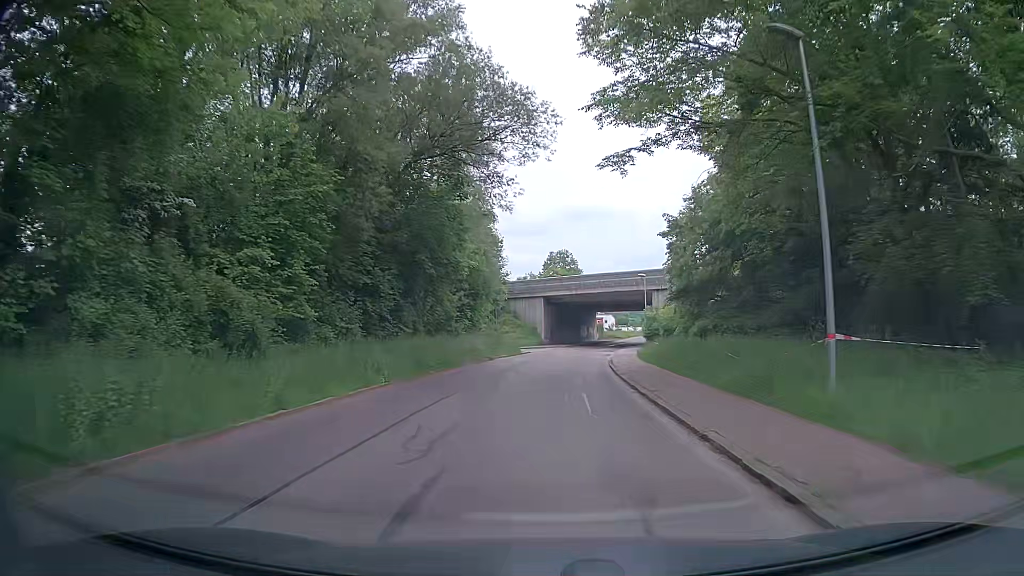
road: tertiary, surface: asphalt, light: Day
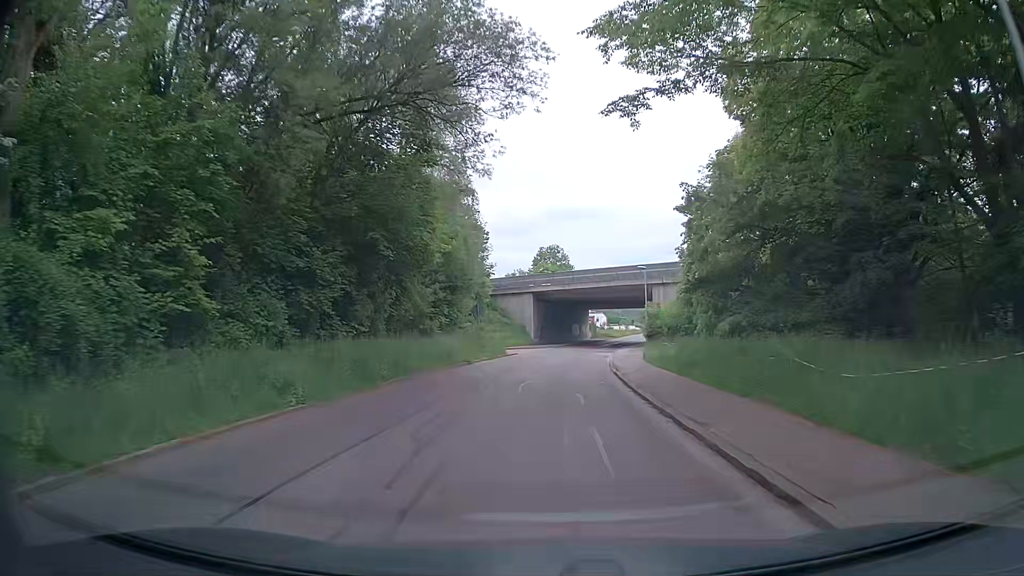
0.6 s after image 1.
(0.0, +5.6) m; 0°
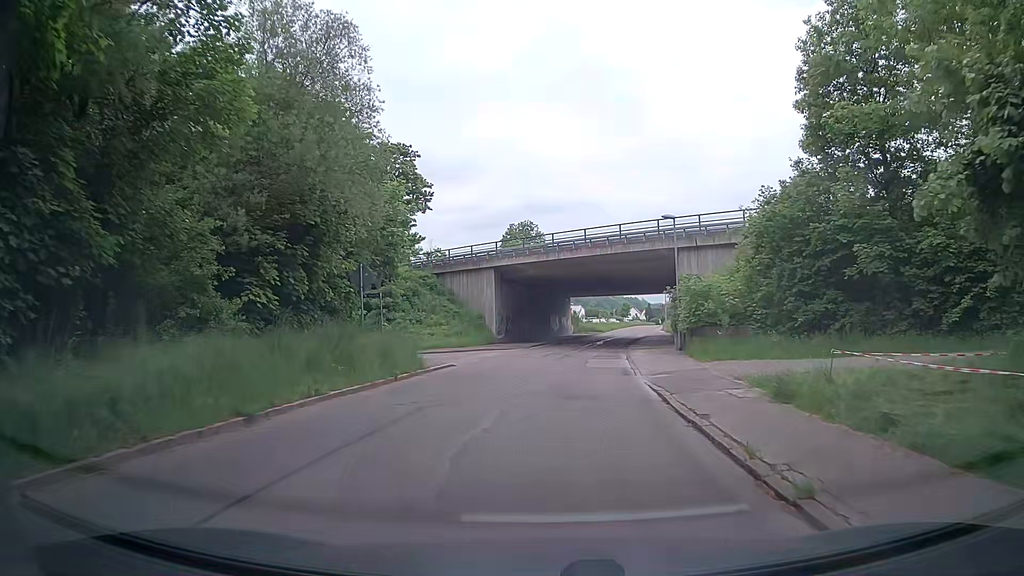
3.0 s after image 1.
(+0.6, +19.9) m; +1°
